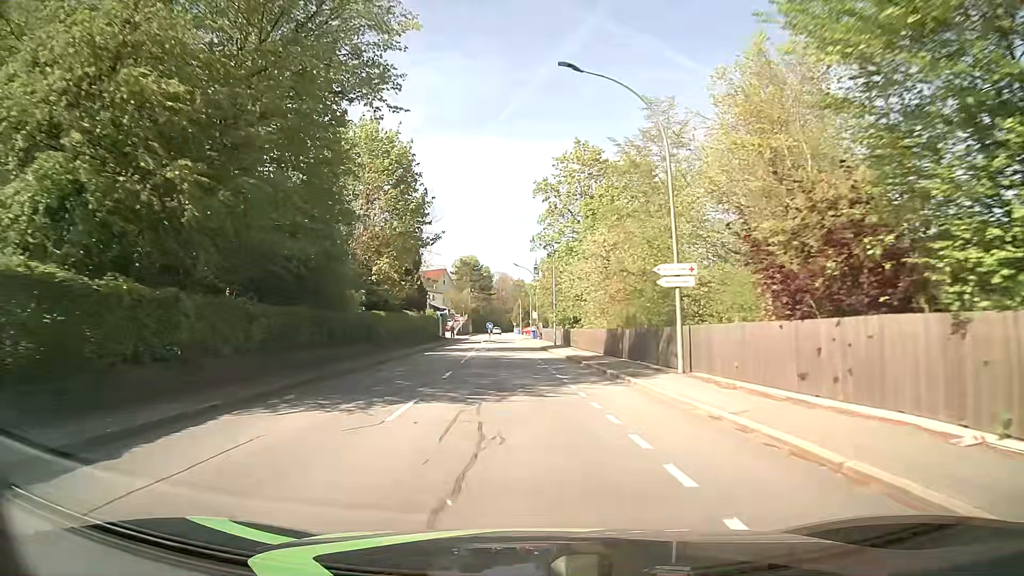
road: tertiary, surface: asphalt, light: Day
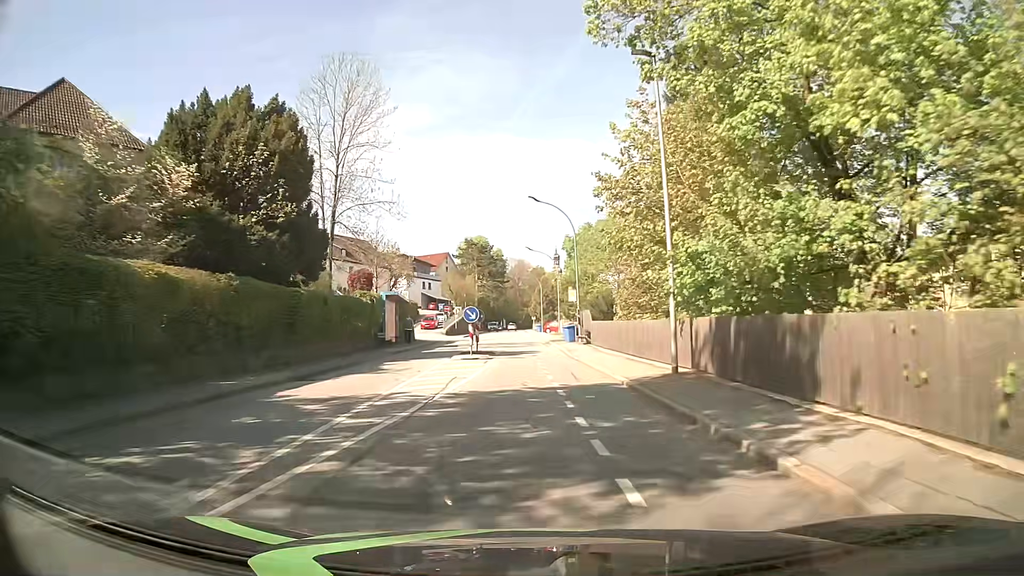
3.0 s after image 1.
(-1.2, +38.7) m; -2°
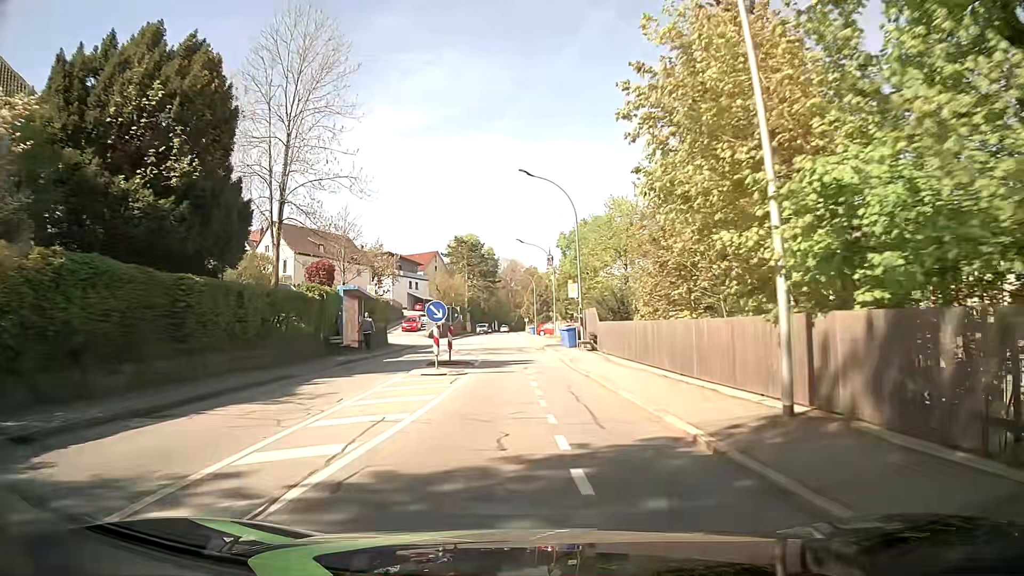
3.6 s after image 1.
(0.0, +7.6) m; 0°
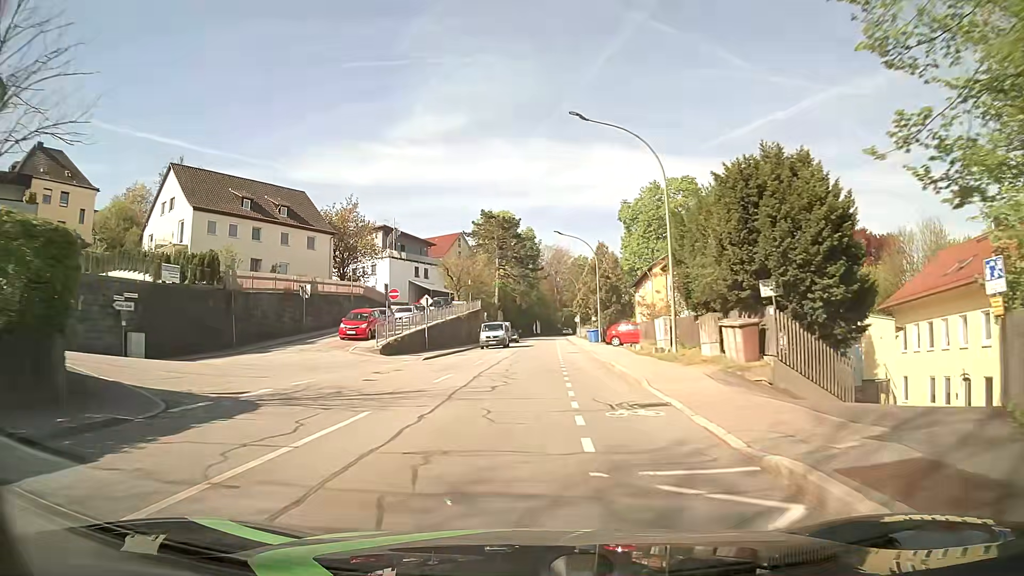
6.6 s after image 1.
(-0.9, +37.1) m; -3°
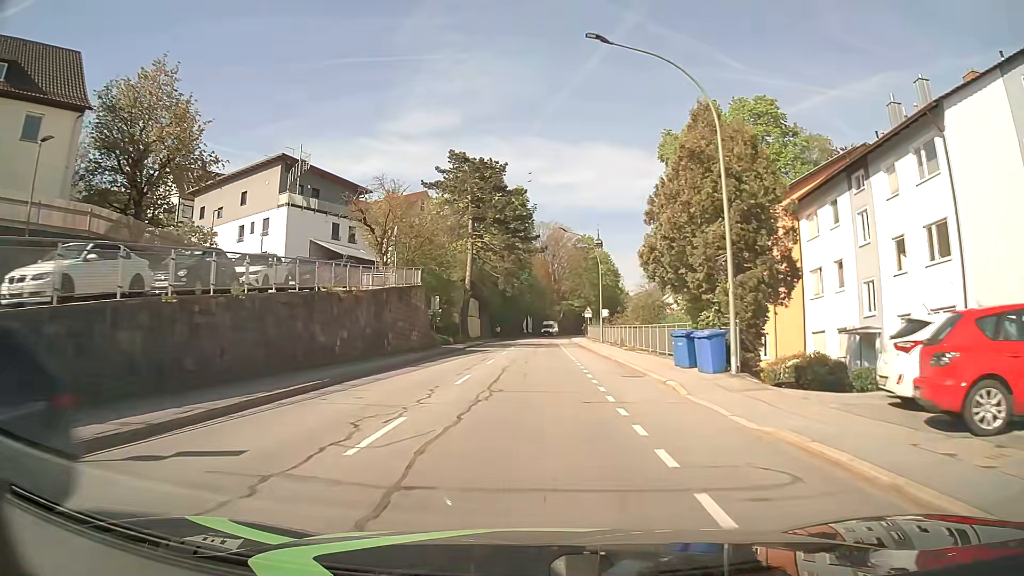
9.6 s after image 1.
(+0.2, +37.1) m; +1°
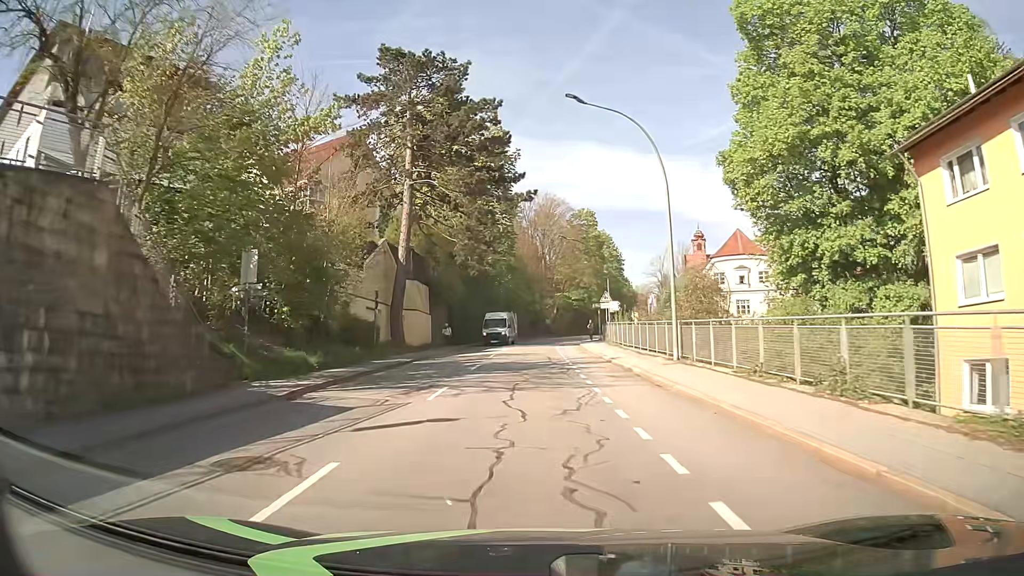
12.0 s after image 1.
(+0.5, +30.5) m; +1°
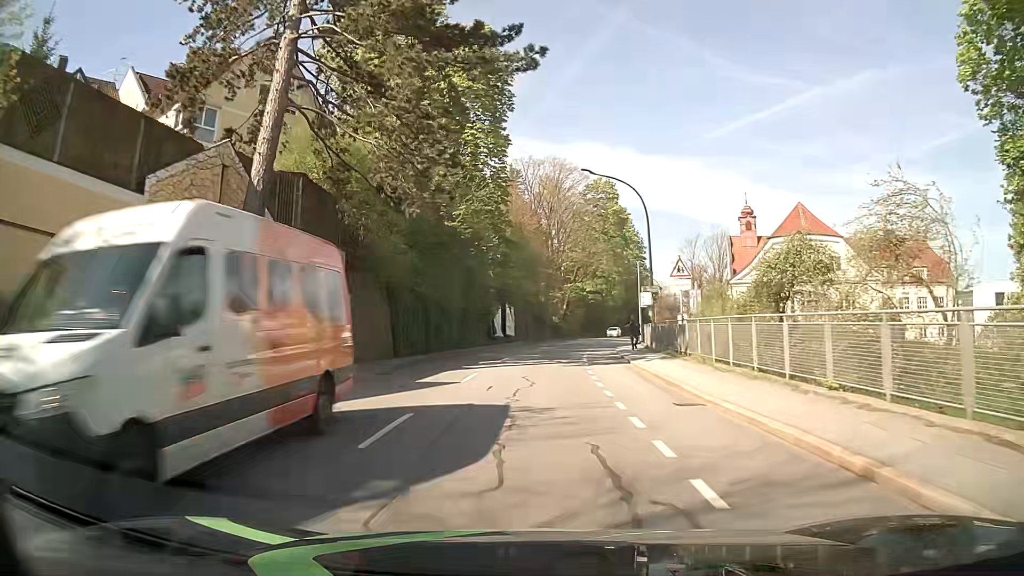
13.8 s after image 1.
(-0.1, +23.4) m; 0°
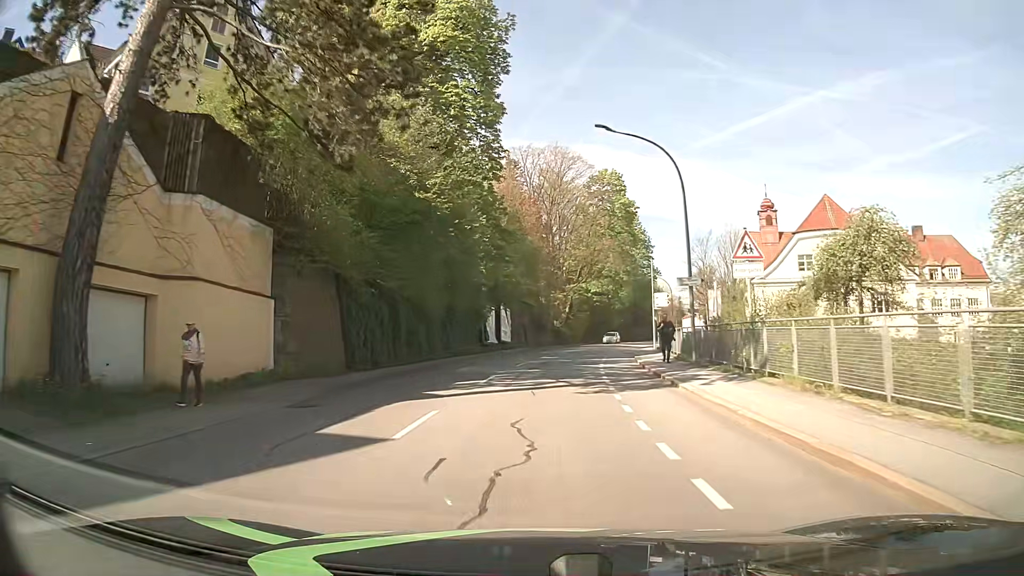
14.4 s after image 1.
(0.0, +7.9) m; 0°
(0, +10) (0, +20) (+1, +30) (+2, +40) (+4, +50) (+6, +60) (+8, +69) (+11, +79) (+13, +89) (+16, +98) m
